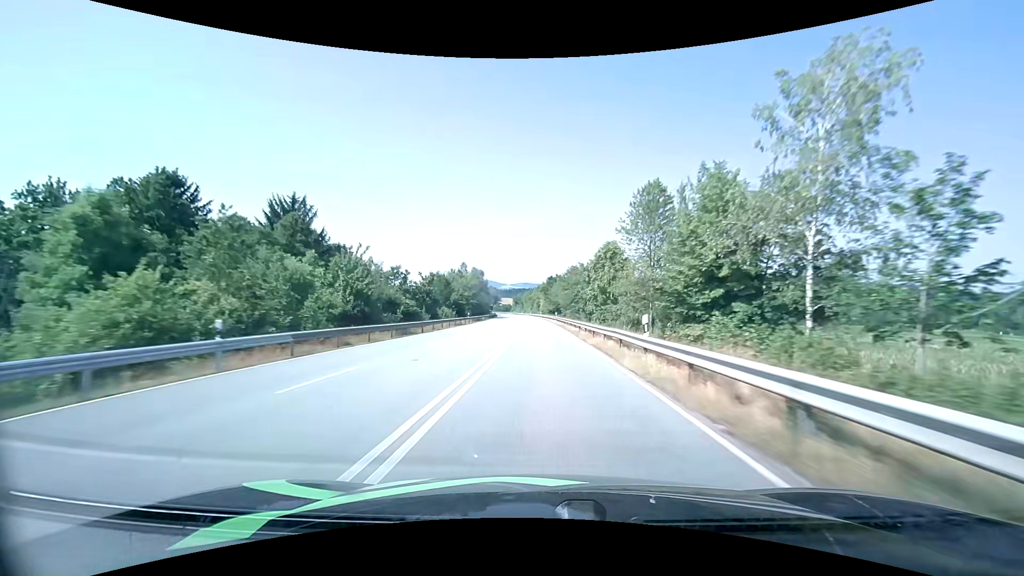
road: primary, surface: asphalt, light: Day
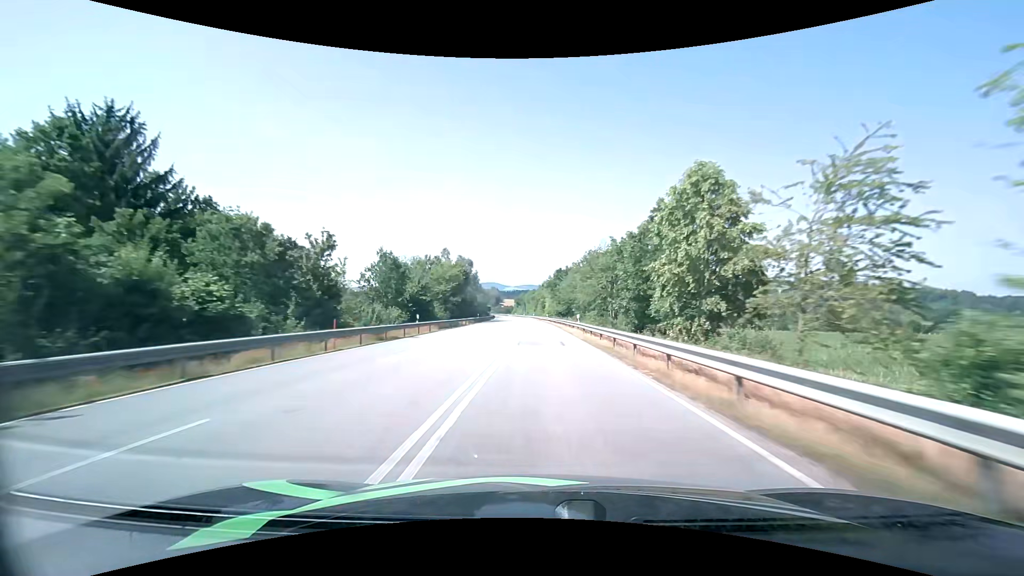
(-0.2, +29.8) m; -1°
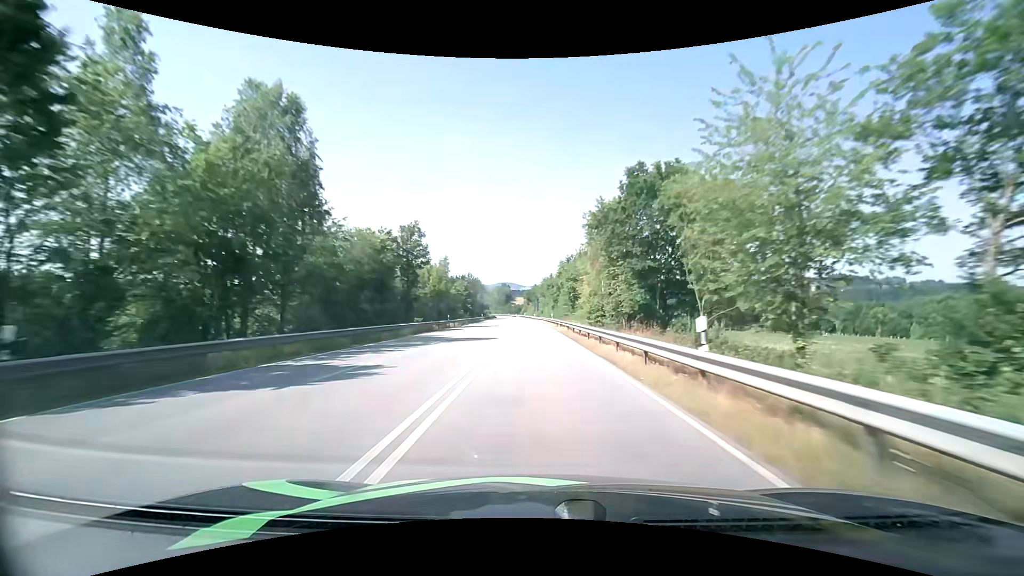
(-0.6, +75.7) m; -2°
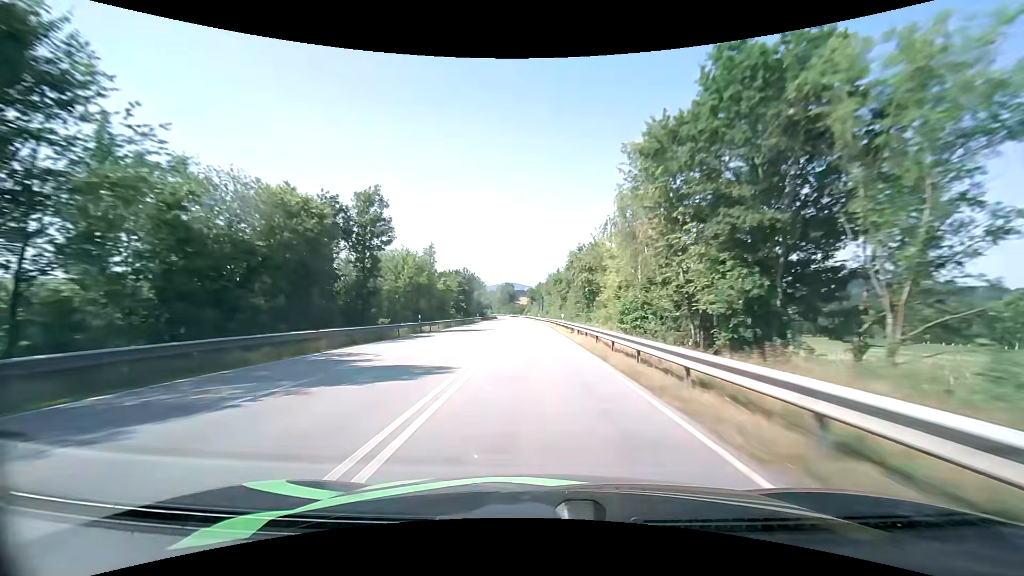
(0.0, +15.5) m; 0°
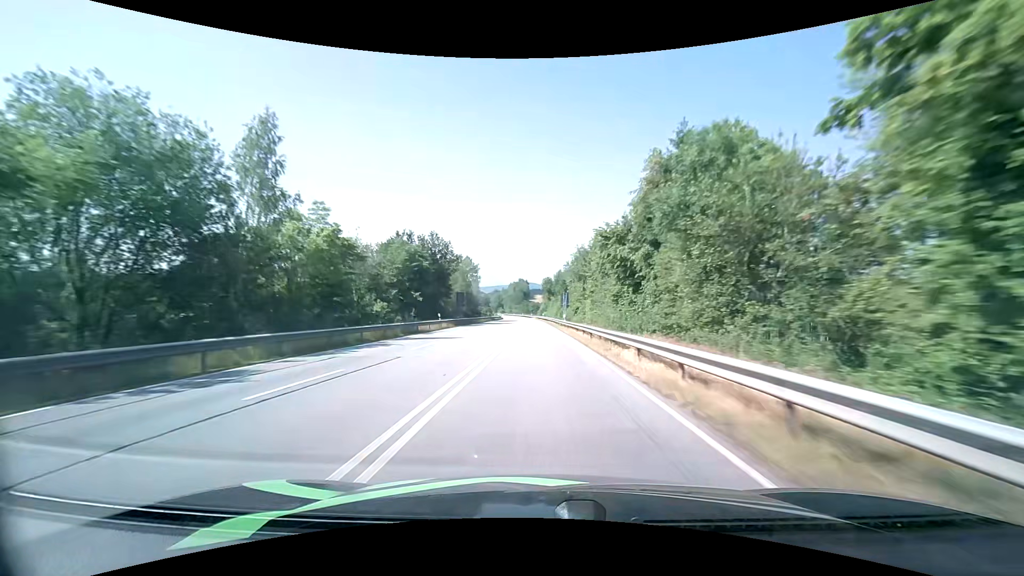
(-0.9, +47.6) m; -2°
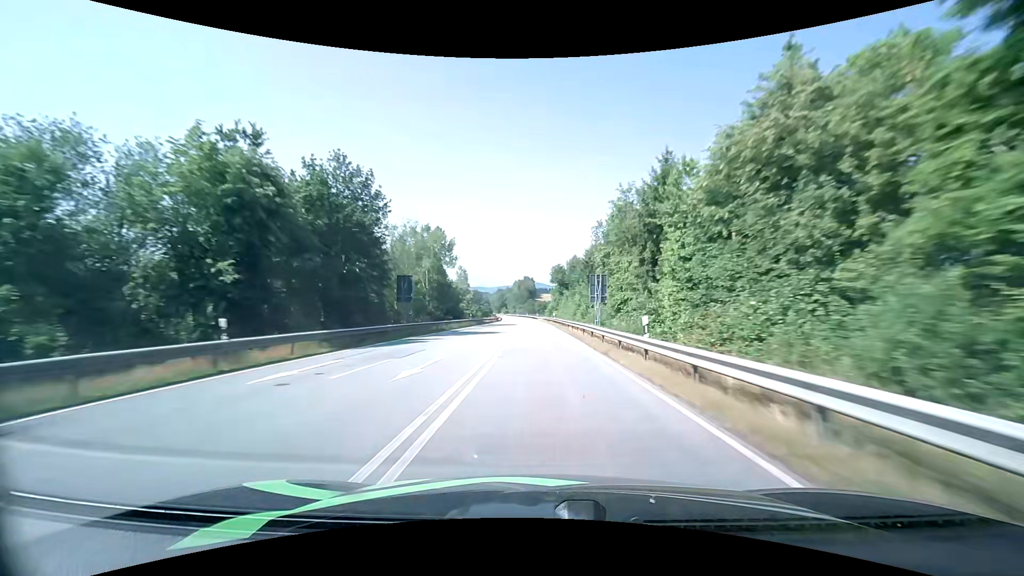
(-0.3, +32.2) m; -1°
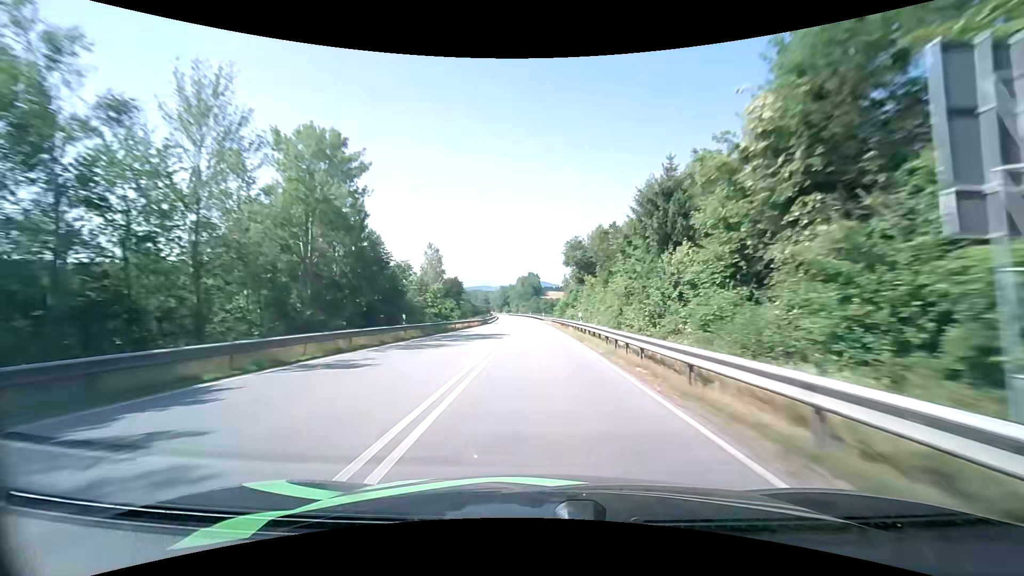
(0.0, +32.2) m; 0°
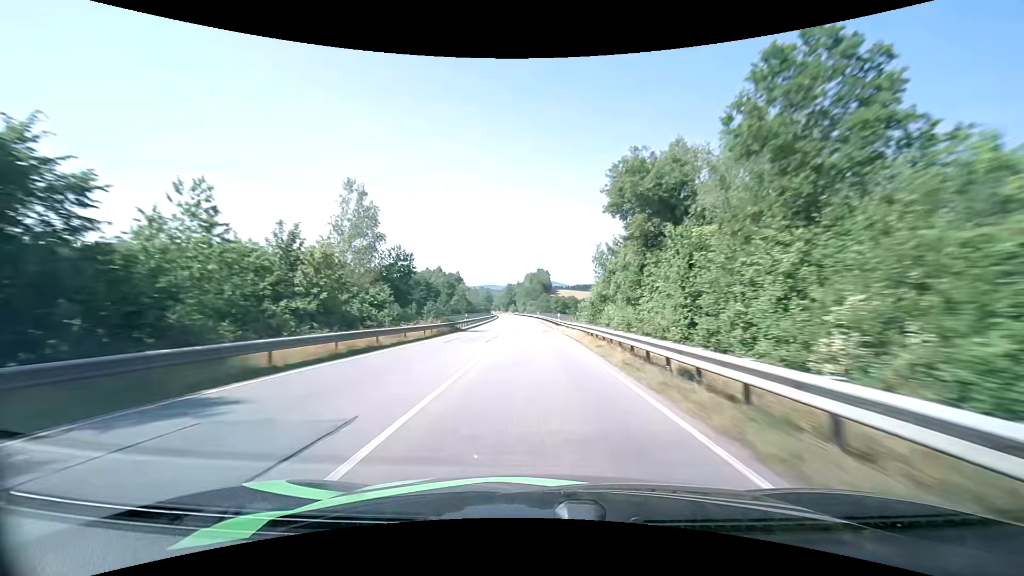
(-0.1, +32.1) m; -1°
